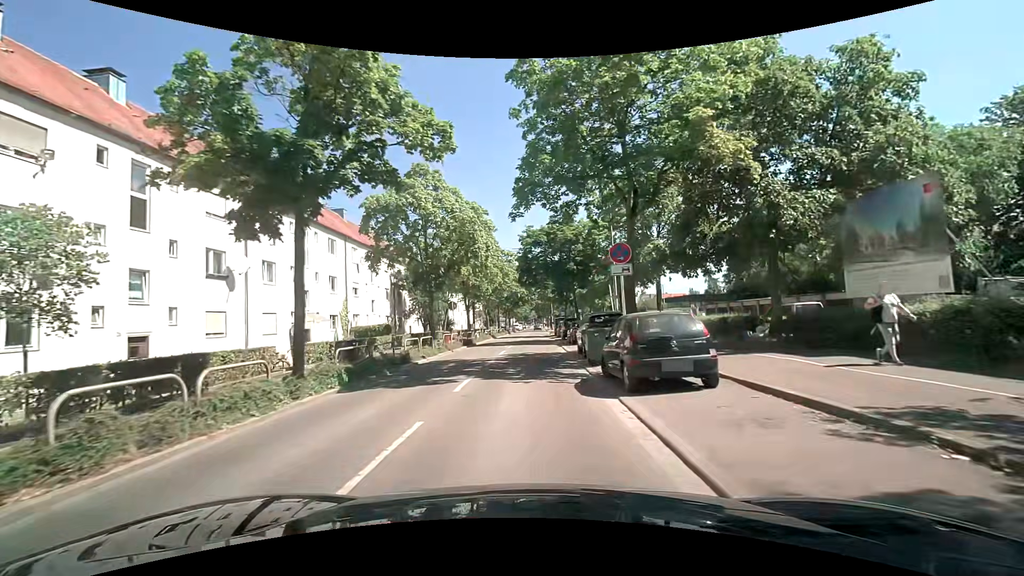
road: tertiary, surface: asphalt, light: Day
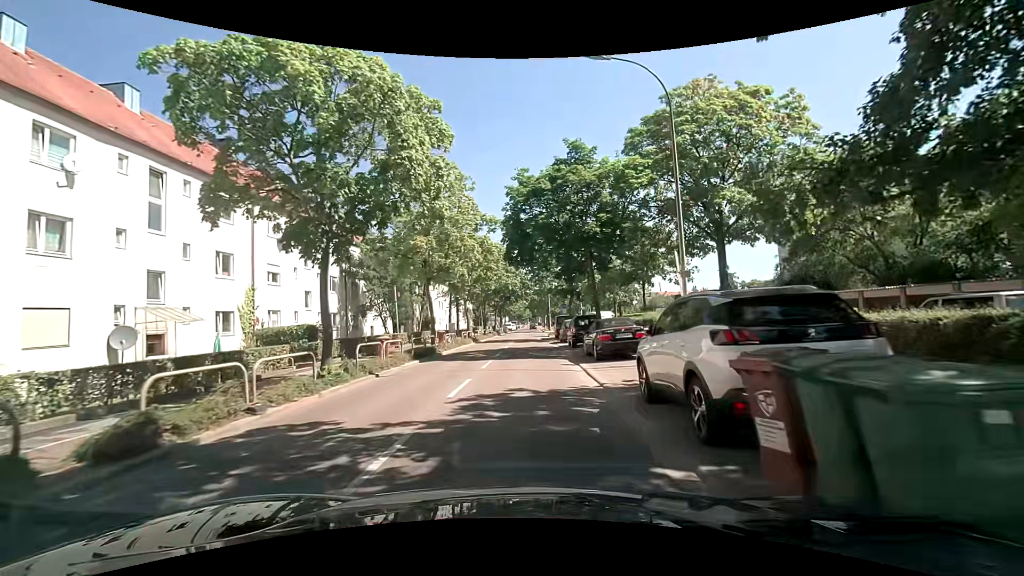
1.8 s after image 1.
(+0.1, +12.8) m; +1°
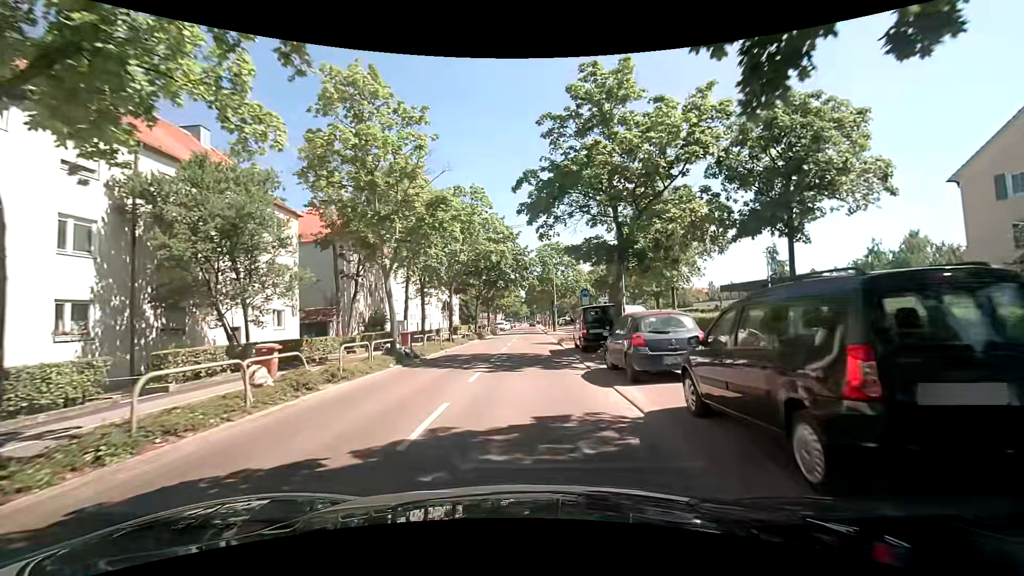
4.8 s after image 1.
(0.0, +22.0) m; 0°
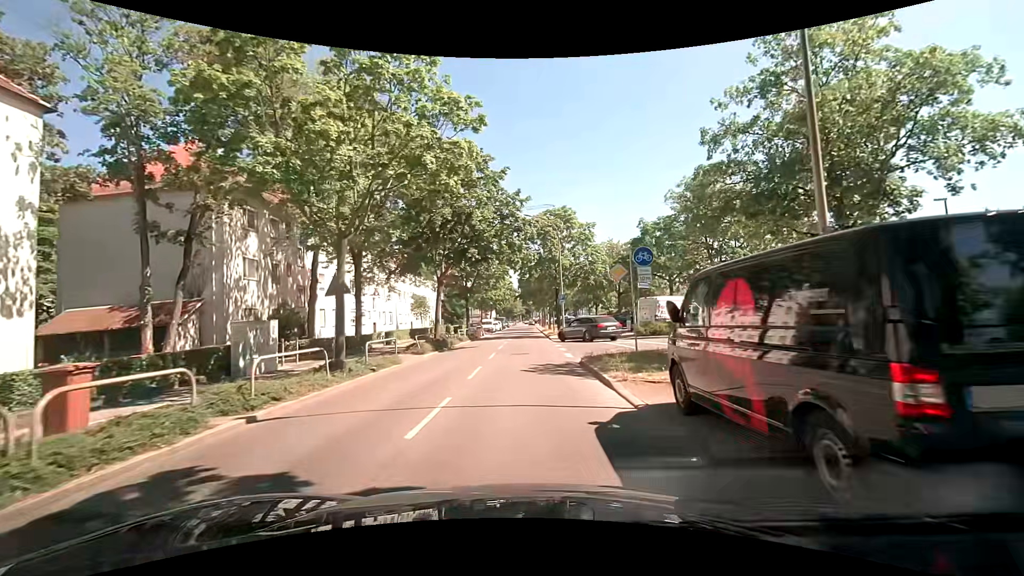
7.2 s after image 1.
(+0.2, +17.5) m; +1°
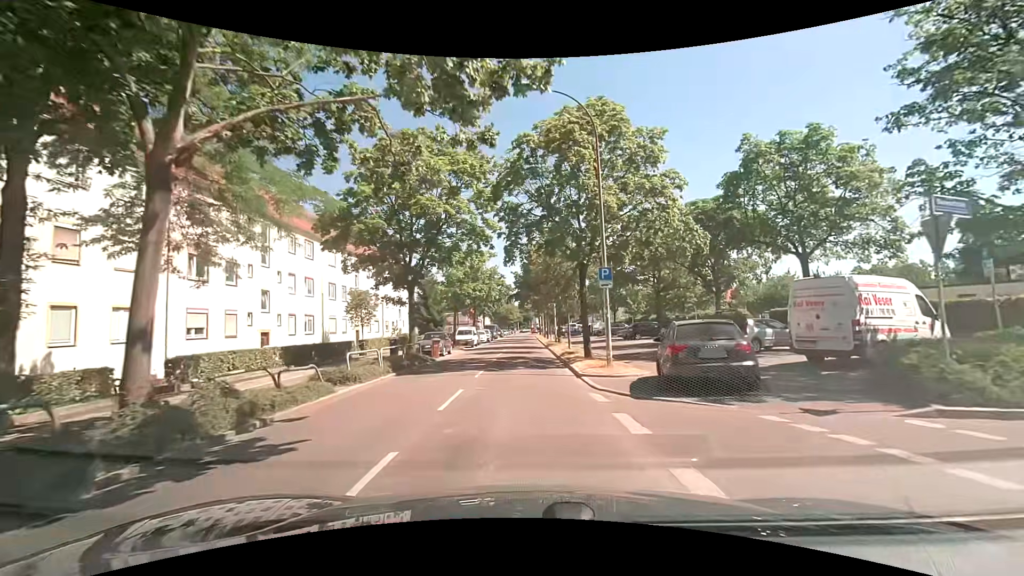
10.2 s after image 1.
(-0.1, +21.3) m; -1°
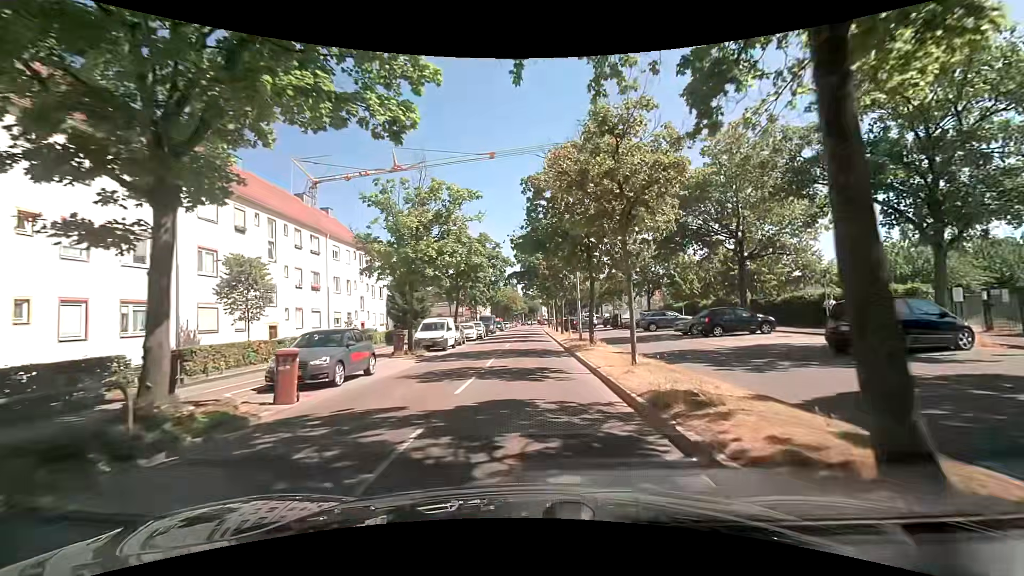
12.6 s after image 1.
(+0.3, +17.2) m; +1°
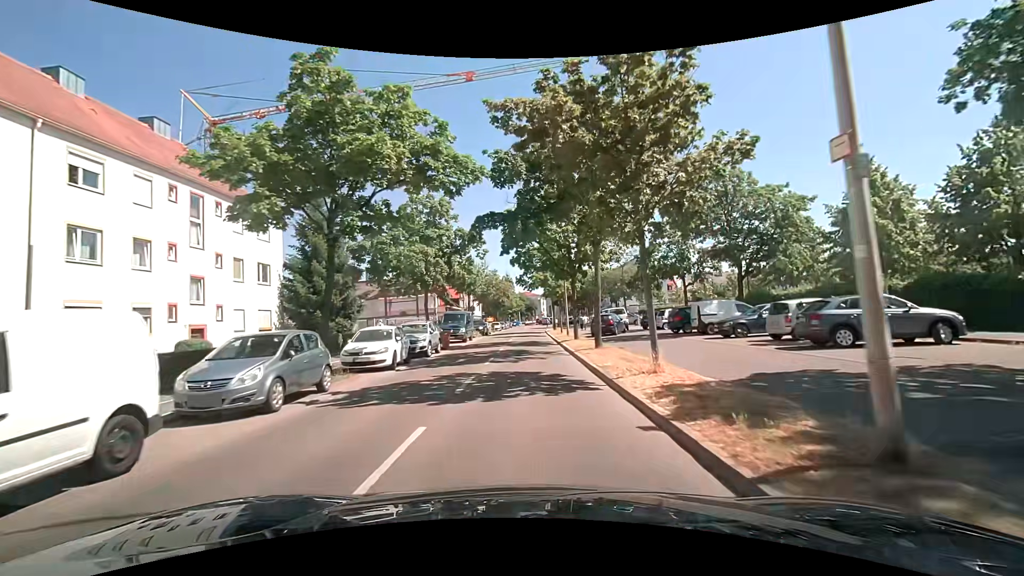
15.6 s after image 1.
(0.0, +24.1) m; 0°
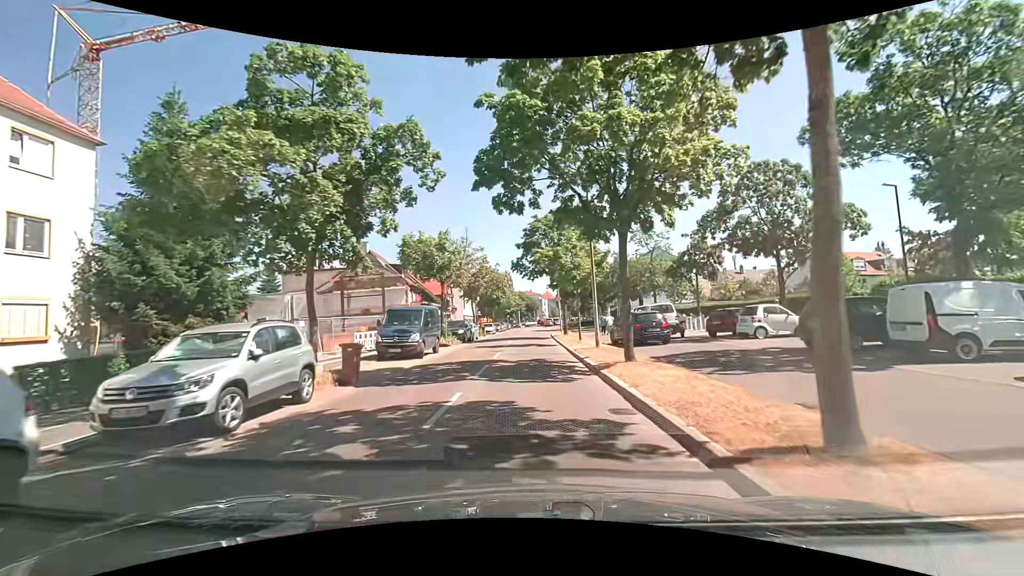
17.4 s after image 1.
(-0.1, +15.2) m; +1°
(0, +10) (-1, +20) (-1, +30) (-1, +40) (-1, +50) (-1, +60) (-1, +70) (-1, +80) (-1, +90) (-2, +100) m
